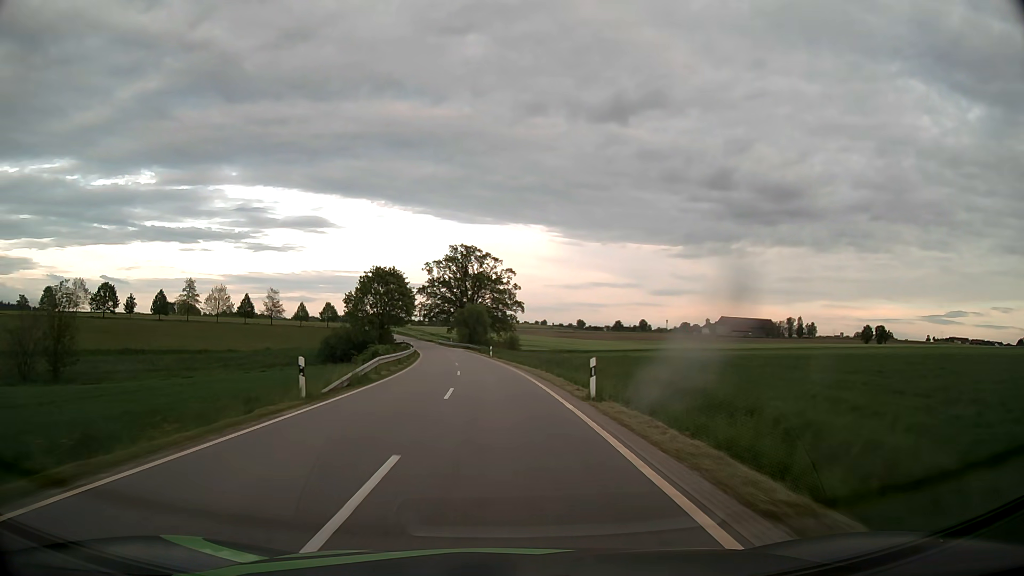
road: tertiary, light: Day
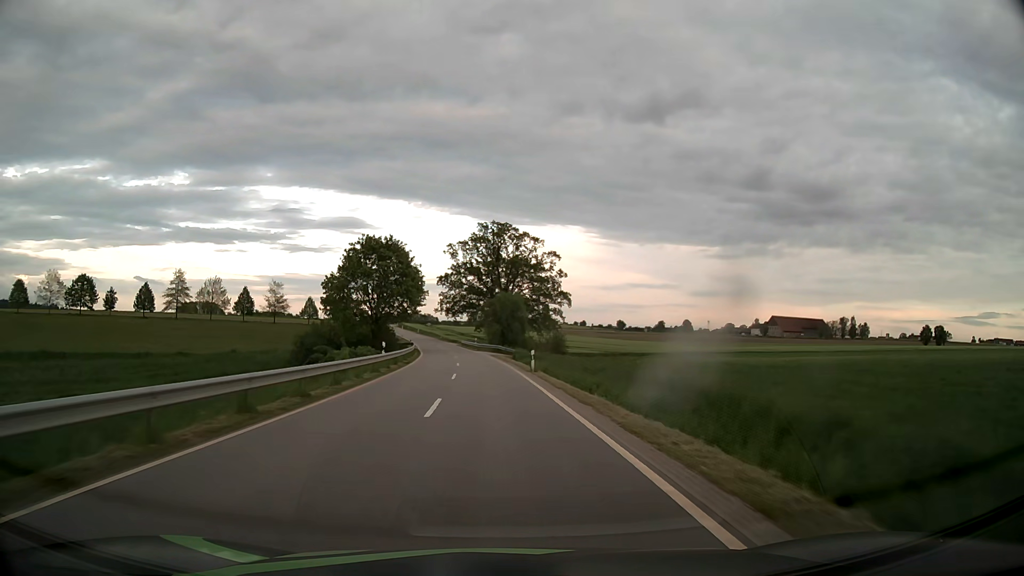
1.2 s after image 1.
(-0.8, +28.5) m; -3°
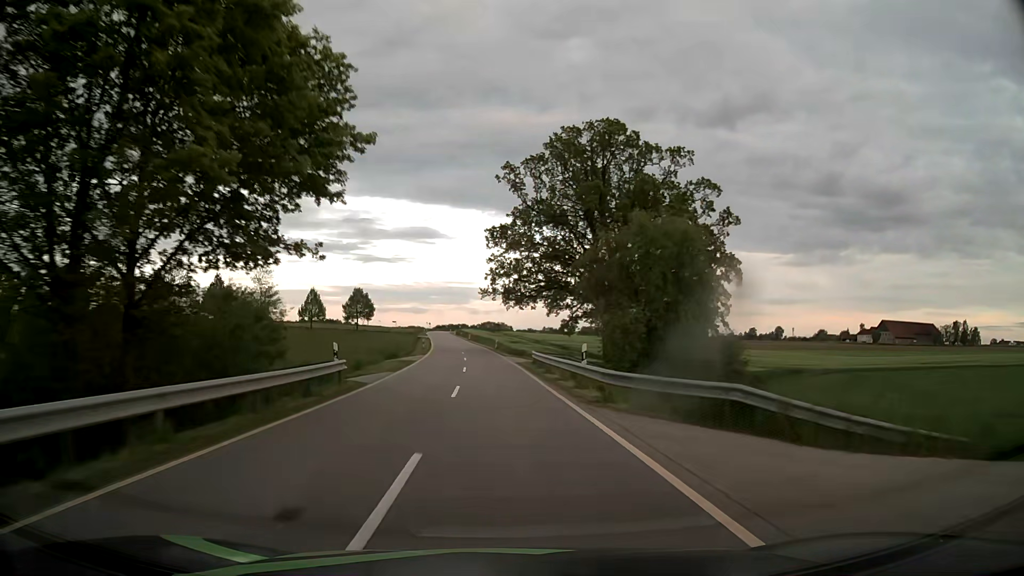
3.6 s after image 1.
(-3.5, +56.8) m; -7°
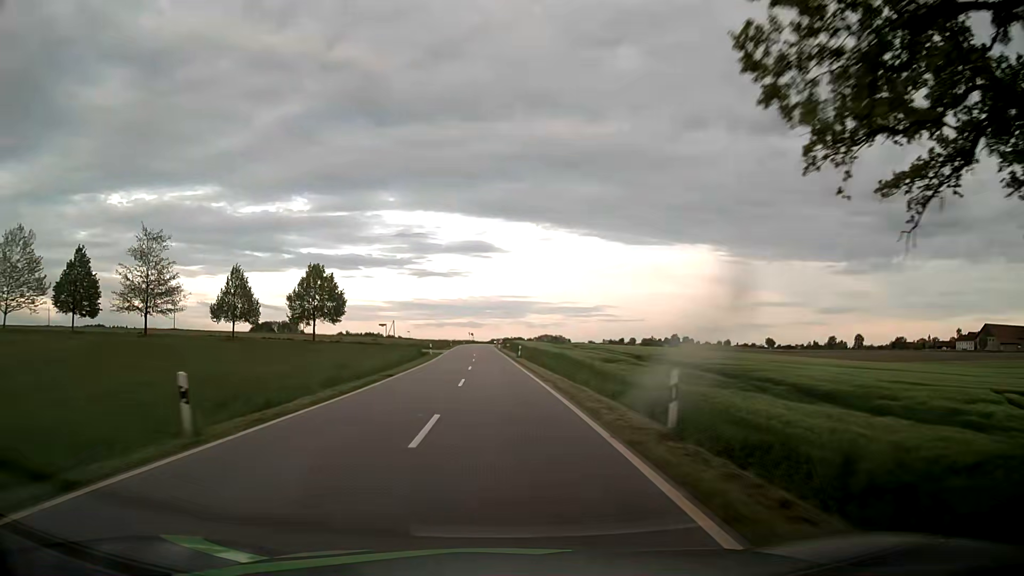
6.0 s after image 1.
(-2.3, +56.5) m; -5°
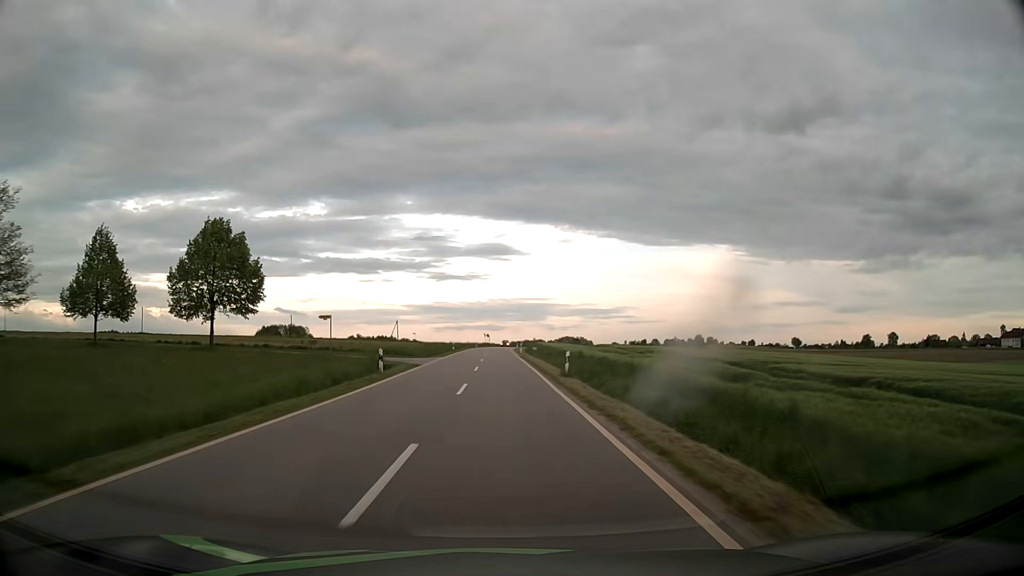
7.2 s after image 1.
(-0.5, +28.1) m; -2°
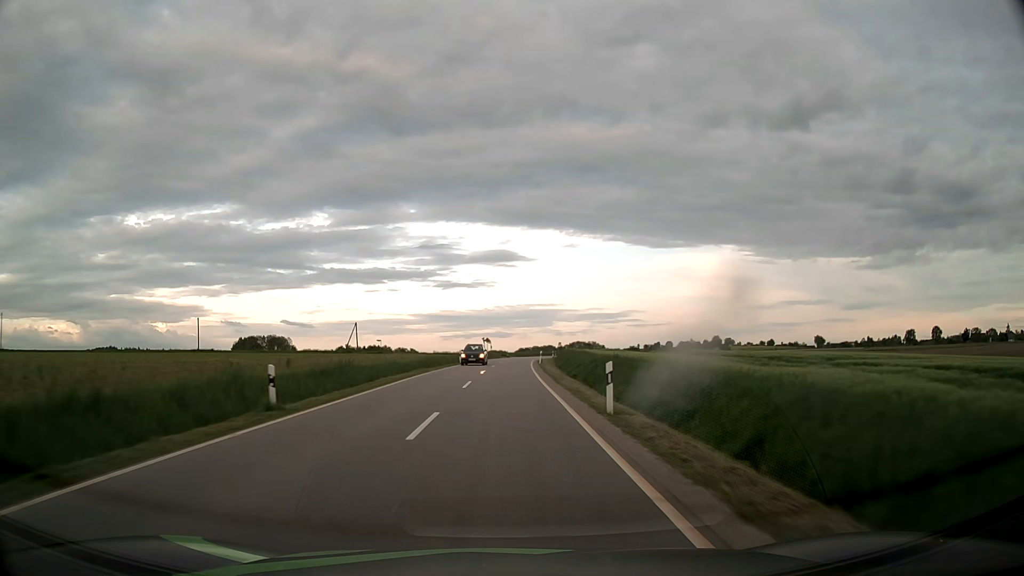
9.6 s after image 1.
(-0.5, +56.3) m; -1°
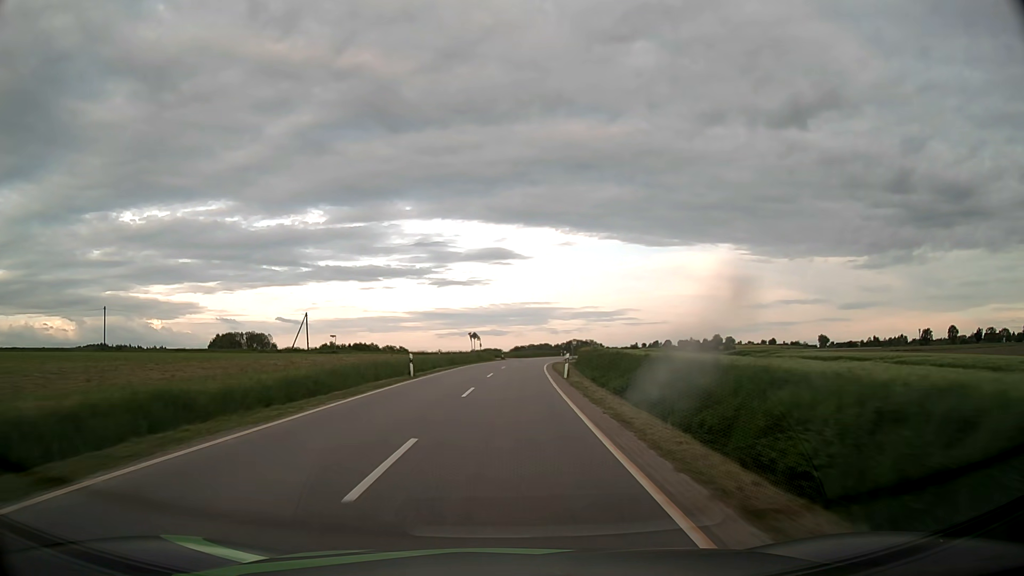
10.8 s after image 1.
(+0.1, +28.2) m; 0°
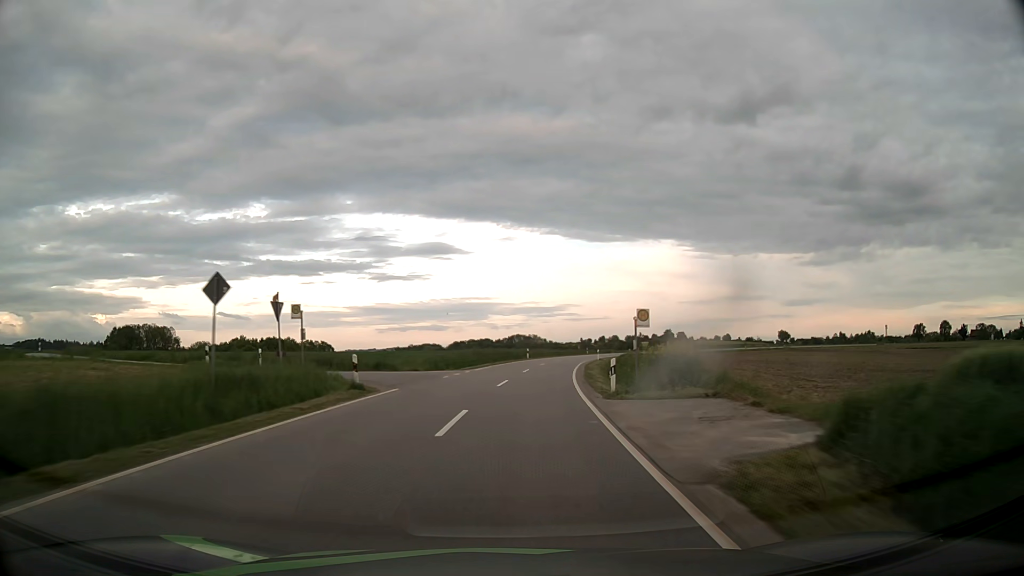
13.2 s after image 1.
(+1.9, +56.6) m; +5°
(0, +10) (+1, +20) (+1, +30) (+3, +40) (+4, +50) (+6, +60) (+7, +69) (+10, +79) (+12, +89) (+15, +99) m
